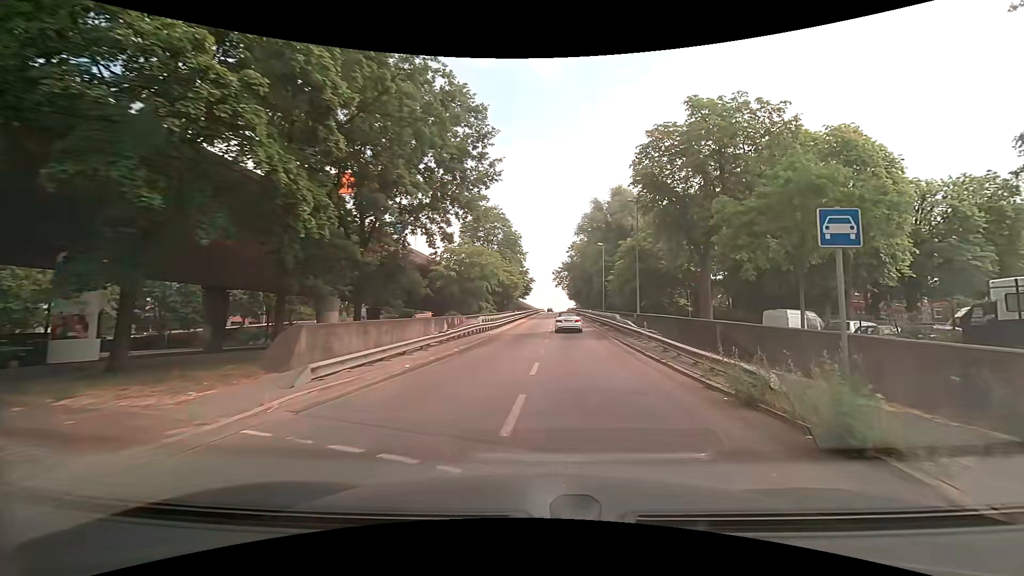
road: trunk_link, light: Day
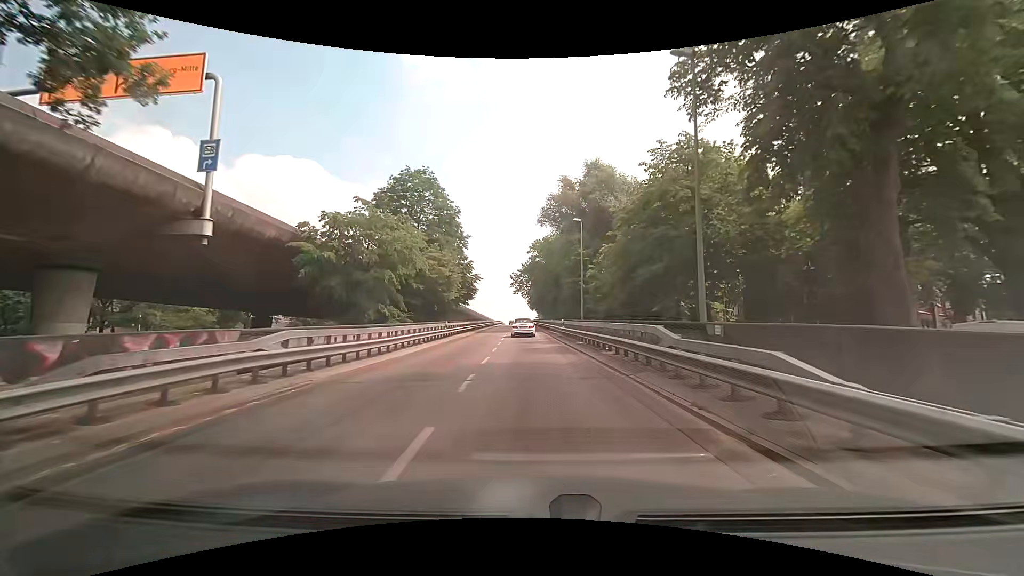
(+1.5, +21.0) m; +5°
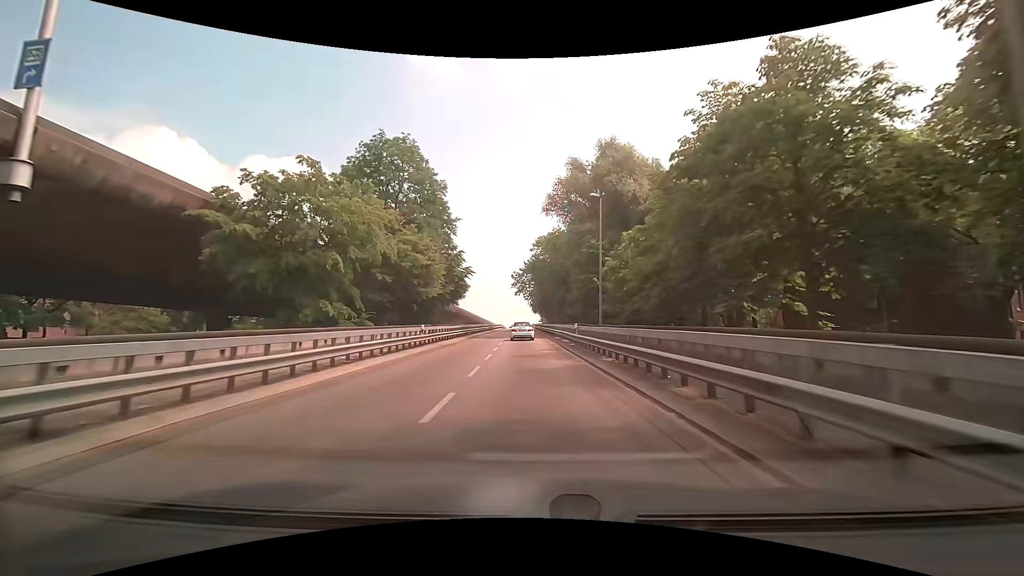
(-0.1, +8.9) m; 0°
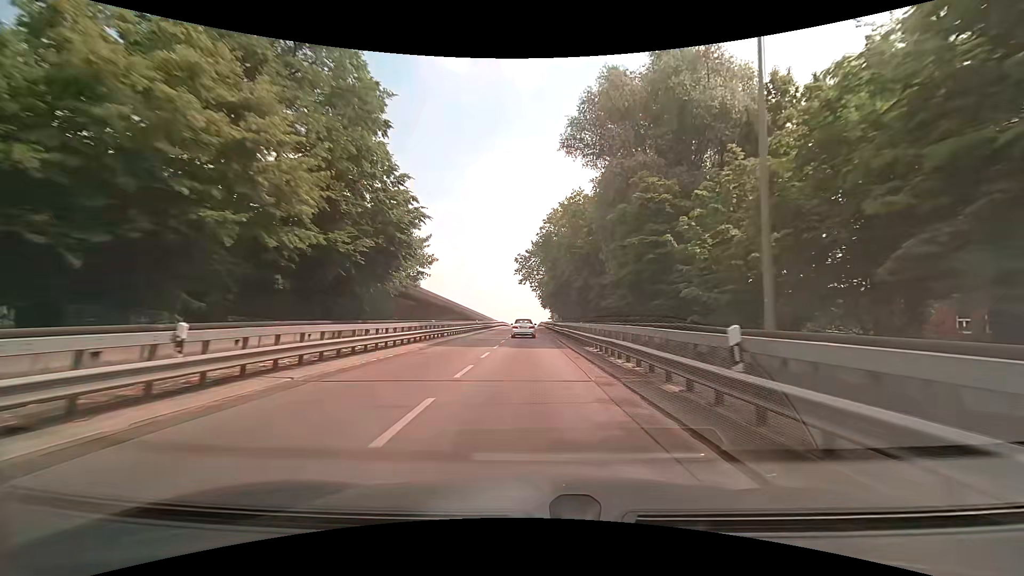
(-0.1, +19.8) m; -1°
